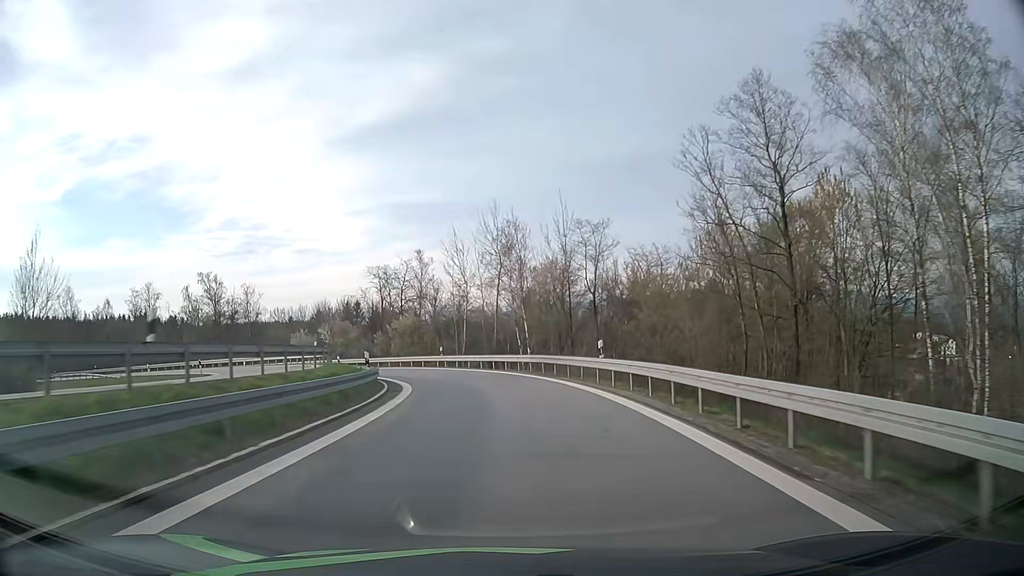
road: motorway_link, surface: asphalt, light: Day
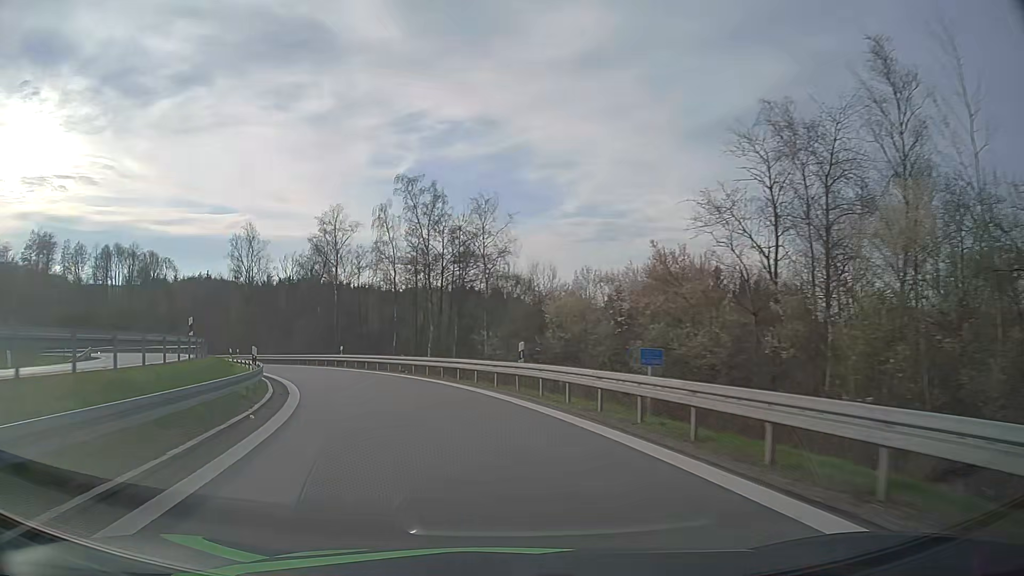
(-9.5, +49.2) m; -29°
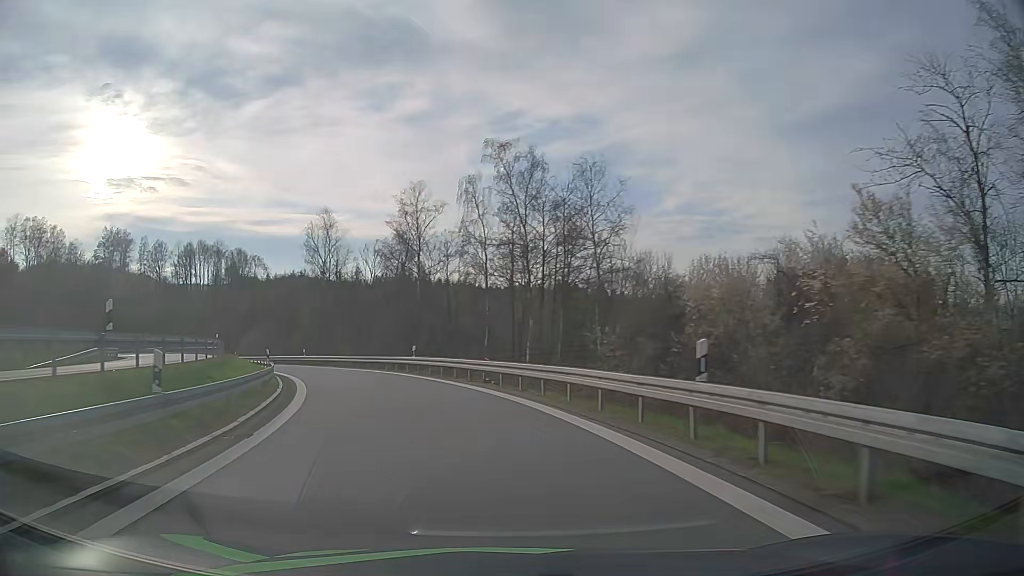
(-0.7, +9.4) m; -9°
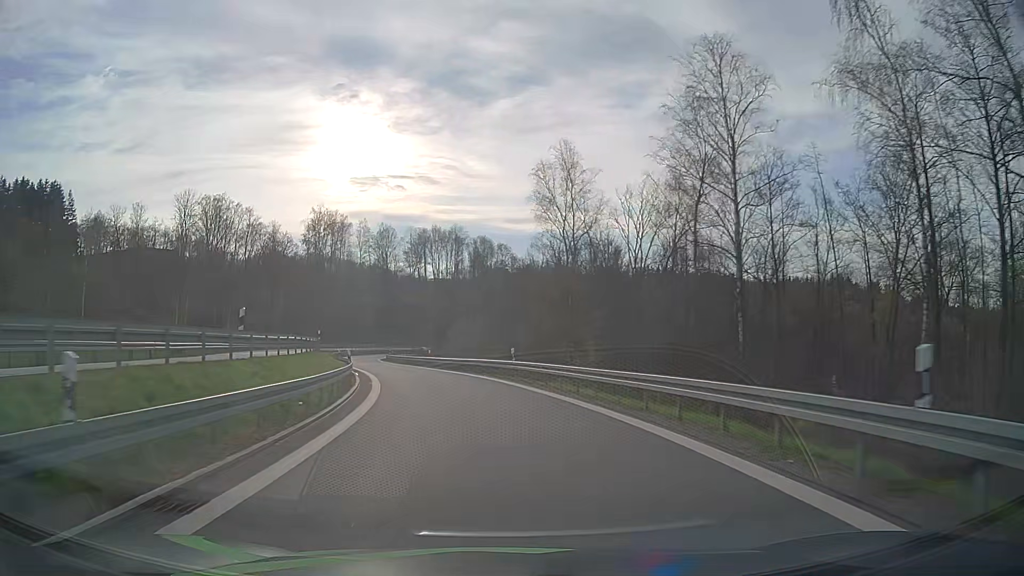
(-5.8, +27.0) m; -23°
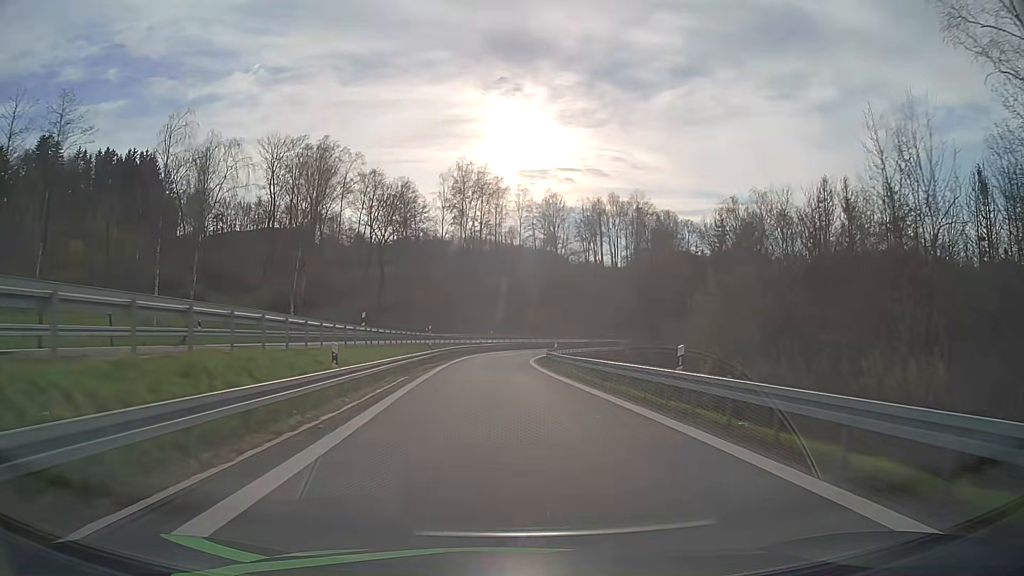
(-6.0, +40.1) m; -15°
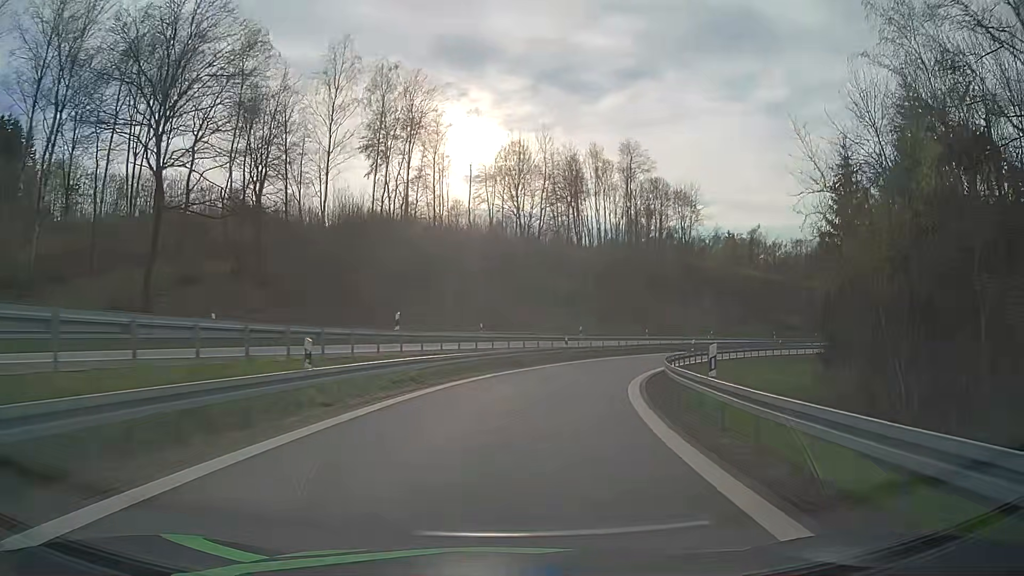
(-0.1, +52.7) m; +4°
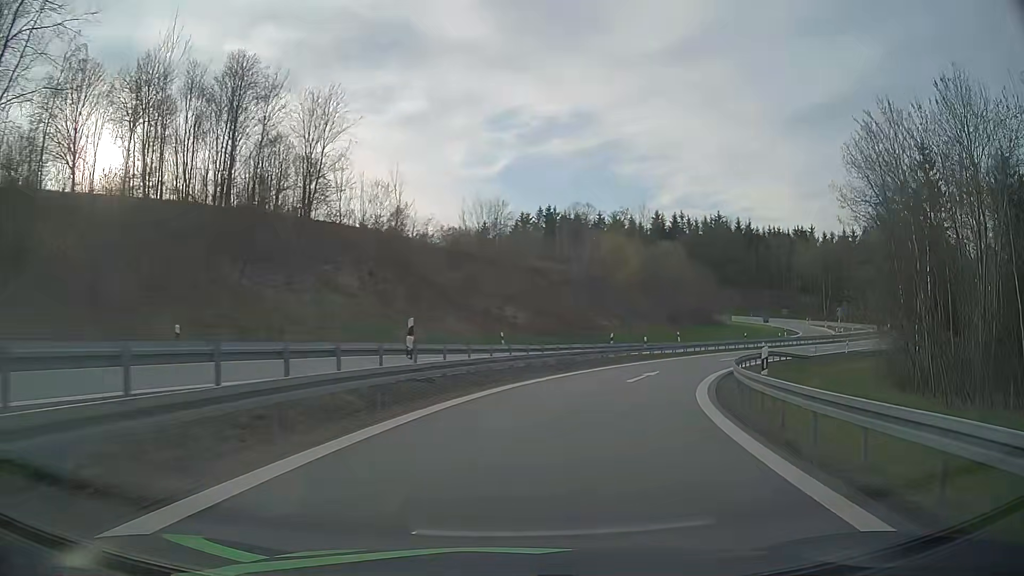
(+11.9, +47.0) m; +32°
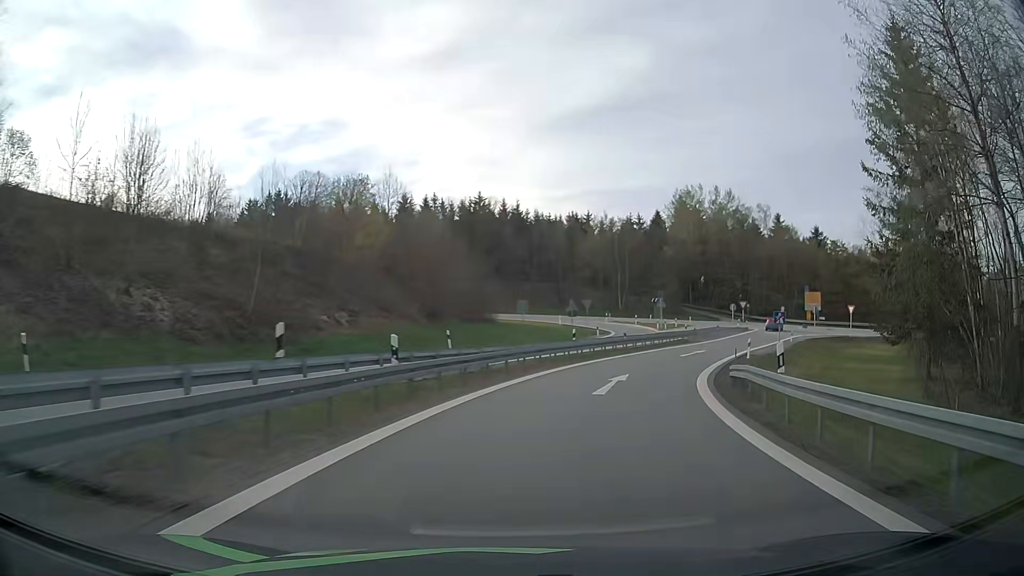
(+5.1, +26.7) m; +22°
(+1, +10) (+3, +20) (+6, +29) (+10, +38) (+15, +47) (+20, +56) (+25, +64) (+30, +73) (+32, +82) (+28, +91) m
